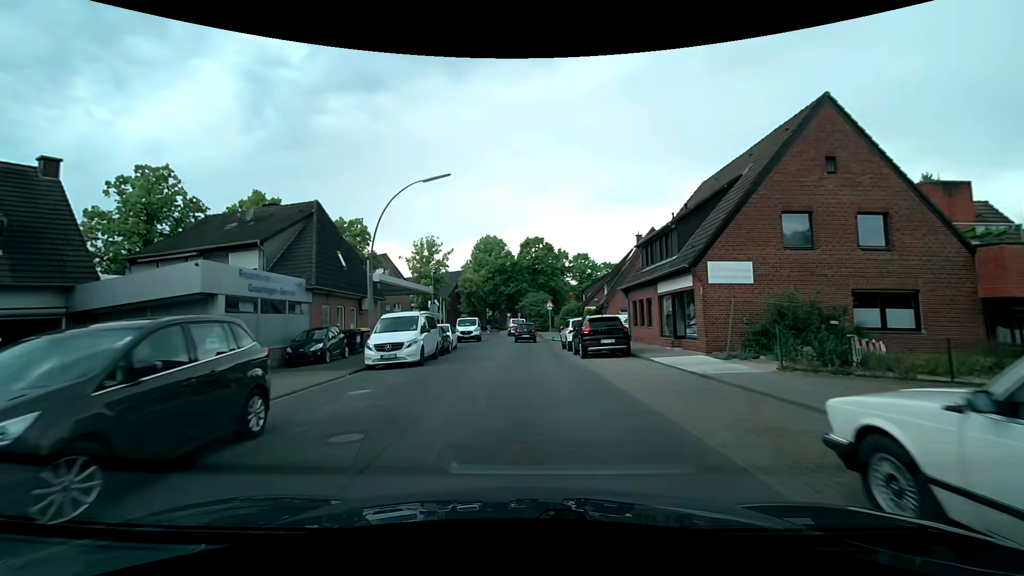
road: residential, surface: asphalt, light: Day
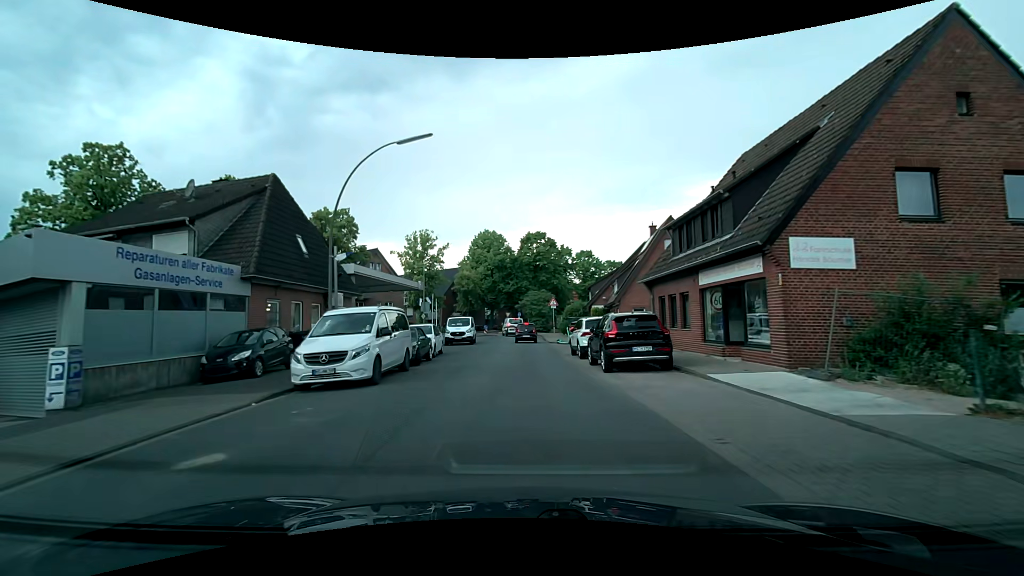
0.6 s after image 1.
(+0.1, +5.4) m; +1°
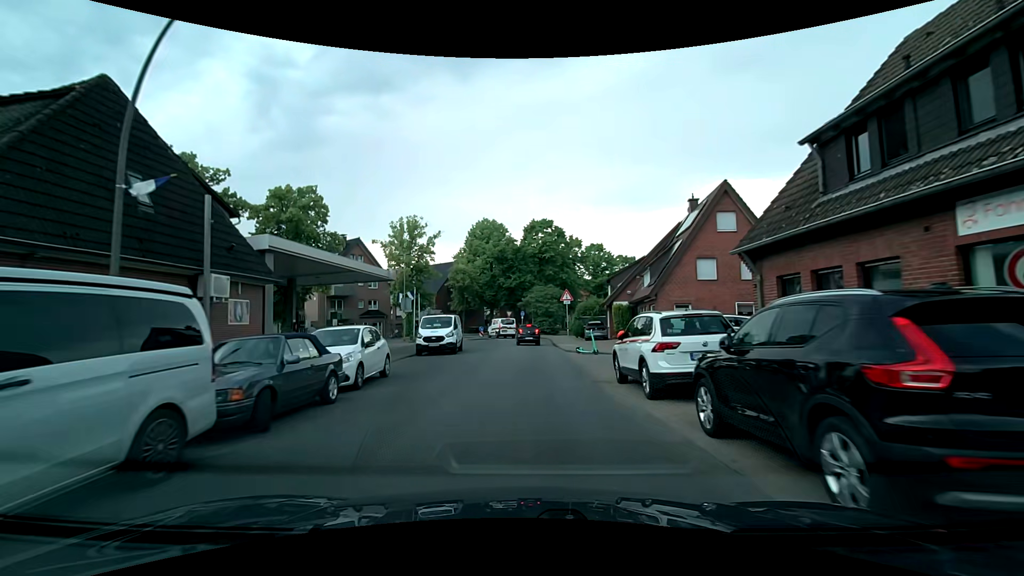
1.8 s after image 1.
(0.0, +10.4) m; 0°
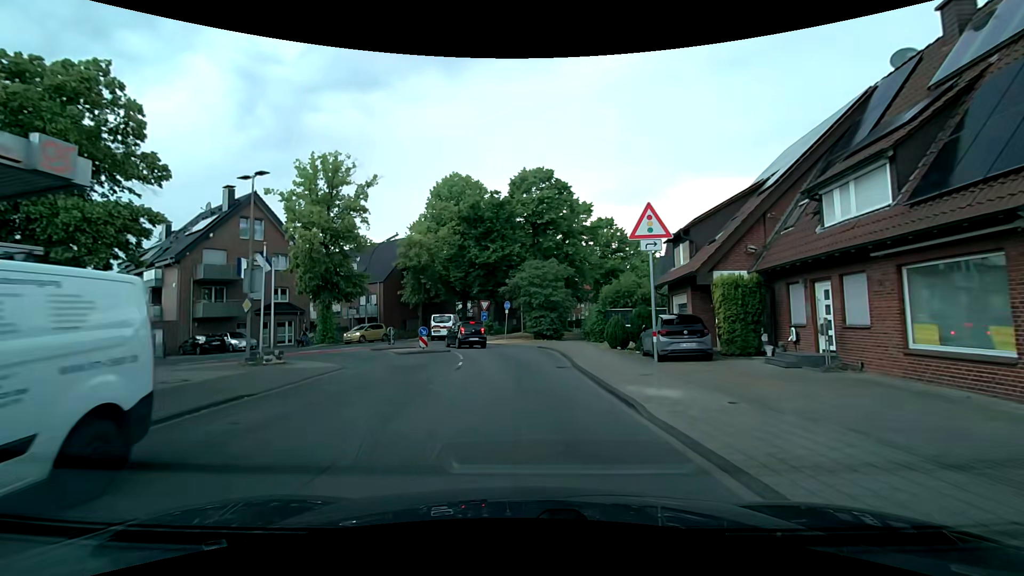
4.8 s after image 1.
(-0.1, +23.3) m; 0°
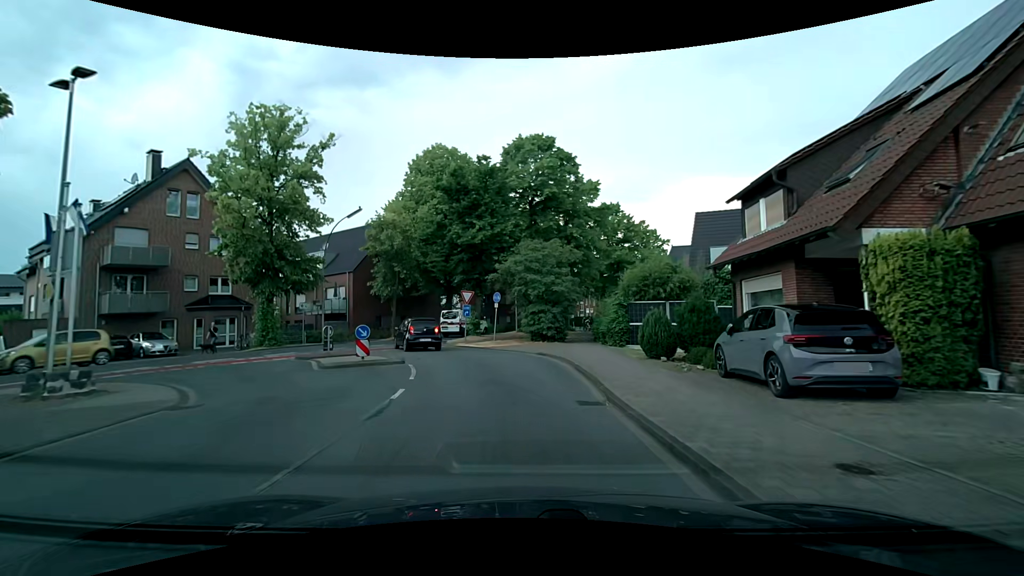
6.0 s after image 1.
(+0.2, +8.2) m; +3°
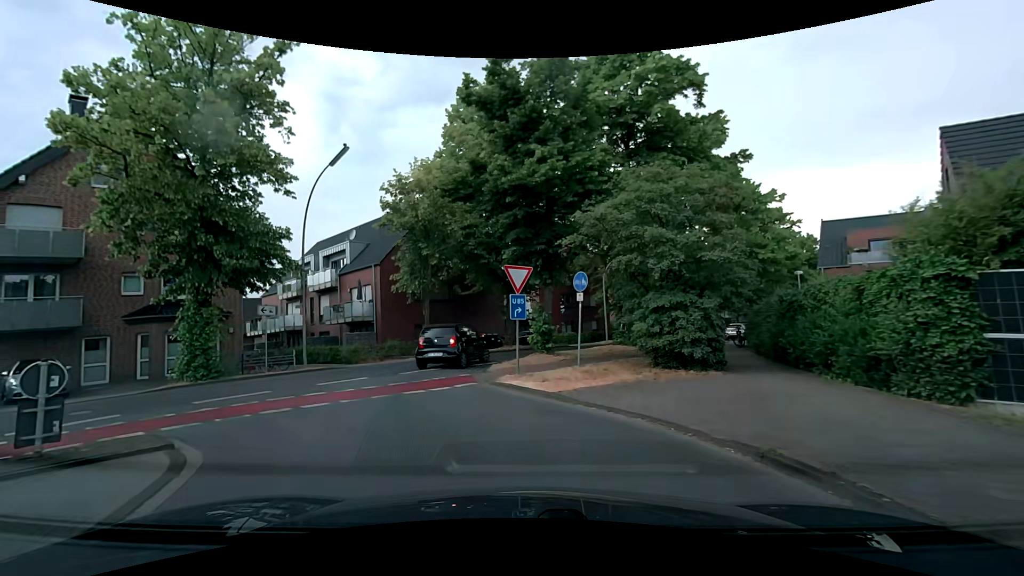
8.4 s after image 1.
(-0.7, +13.9) m; -10°
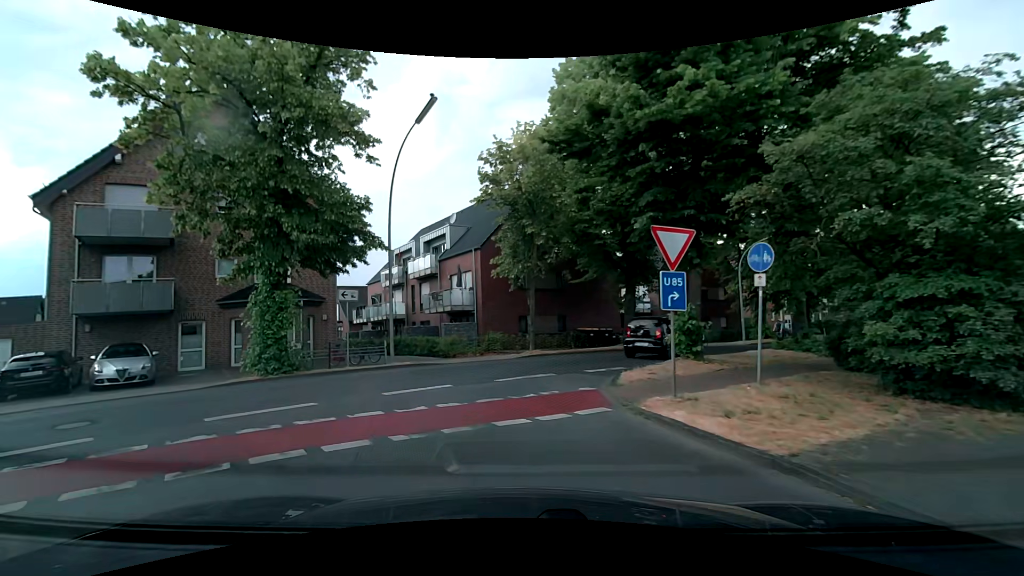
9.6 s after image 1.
(-0.4, +4.2) m; -11°
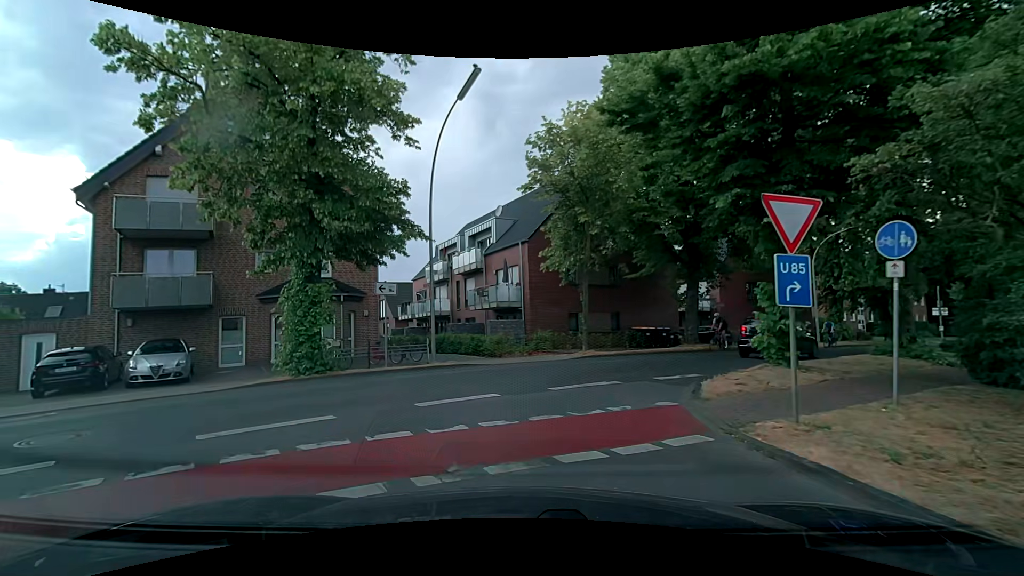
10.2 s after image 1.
(-0.1, +1.8) m; -6°
(0, +10) (+6, +18) (+14, +25) (+22, +31) (+30, +36) (+38, +42) (+46, +48) (+54, +54) (+62, +60) (+70, +66) m
